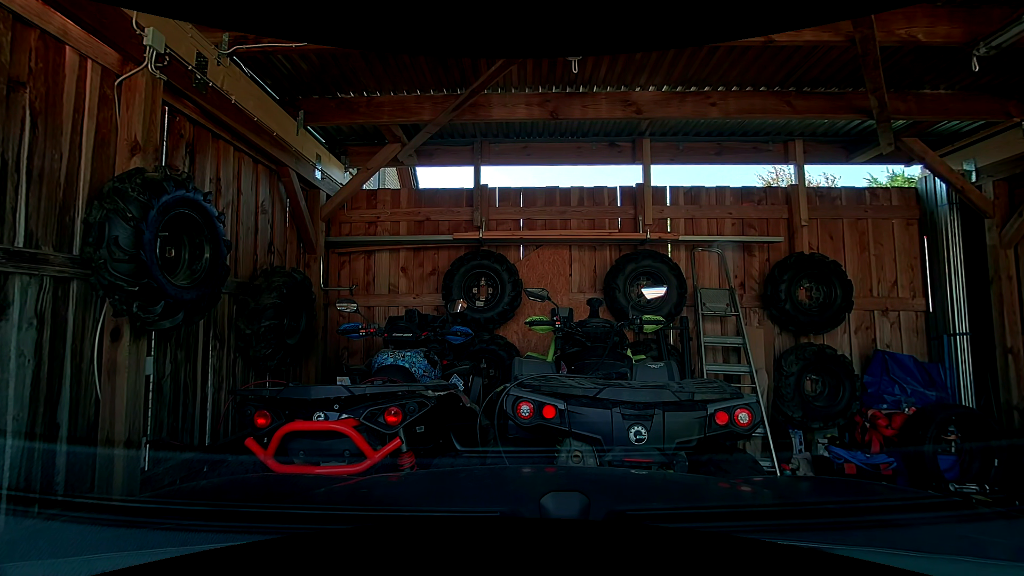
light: Day
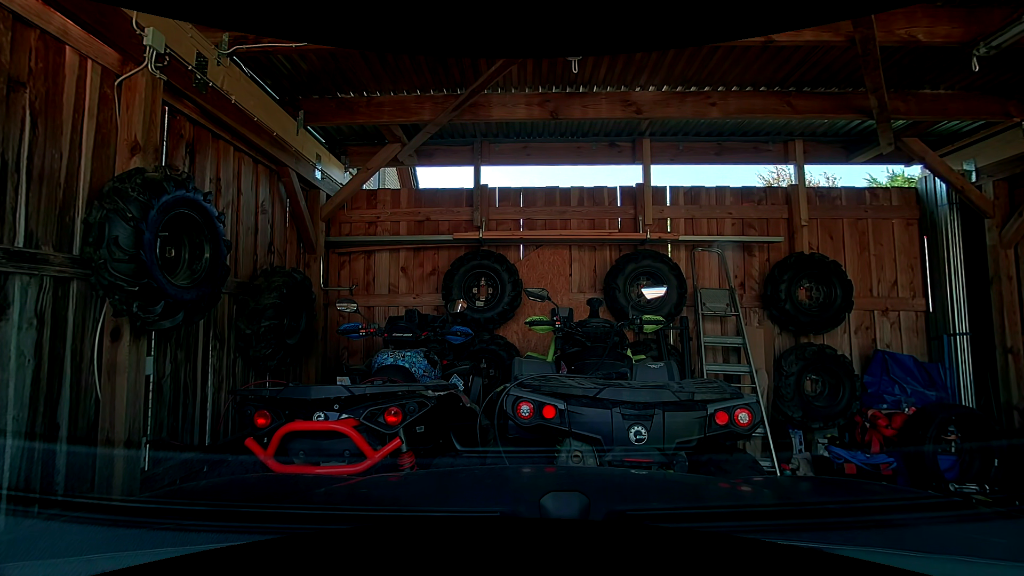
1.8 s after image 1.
(0.0, 0.0) m; 0°
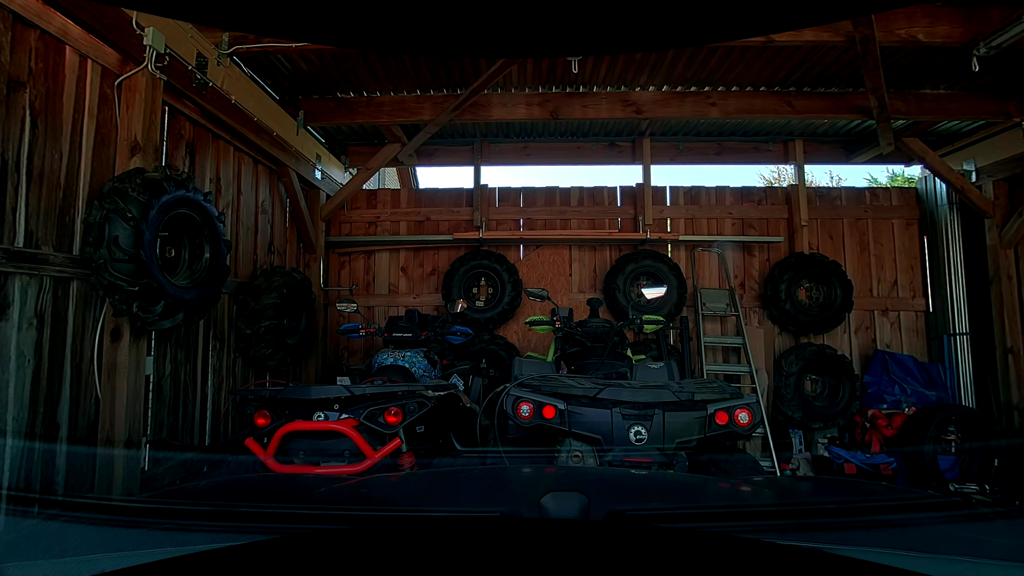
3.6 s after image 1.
(0.0, 0.0) m; 0°
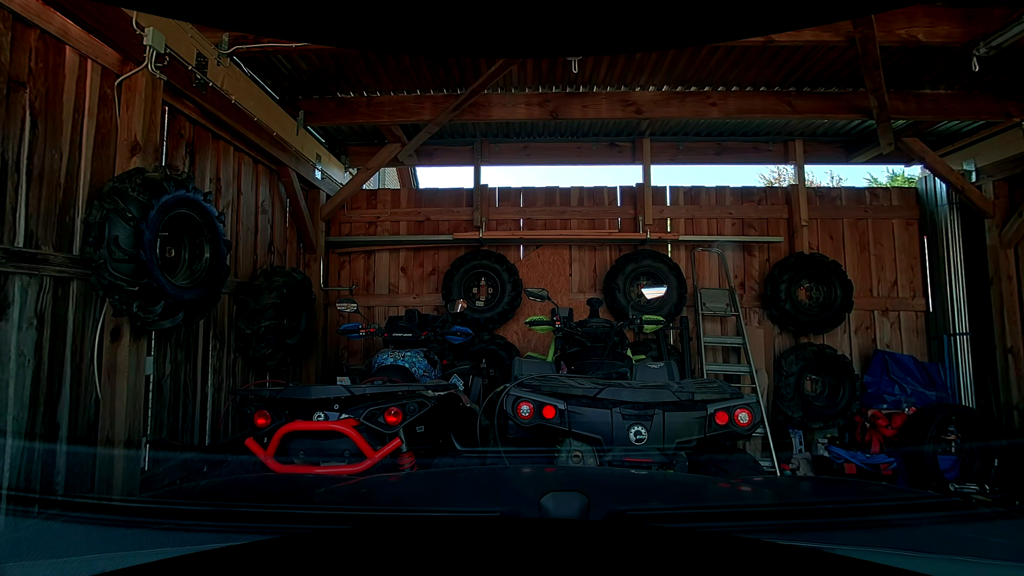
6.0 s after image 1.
(0.0, 0.0) m; 0°
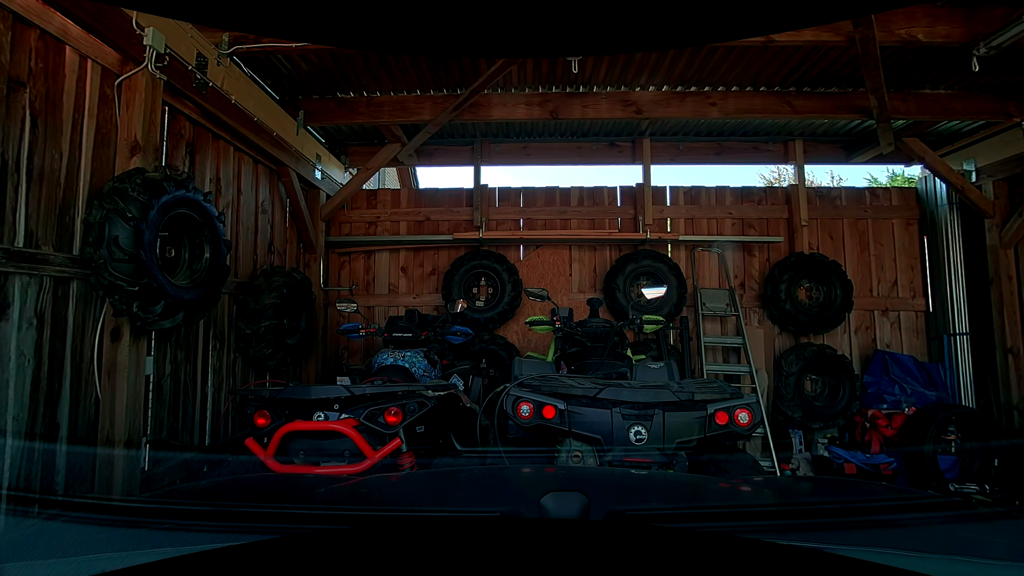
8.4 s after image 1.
(0.0, 0.0) m; 0°
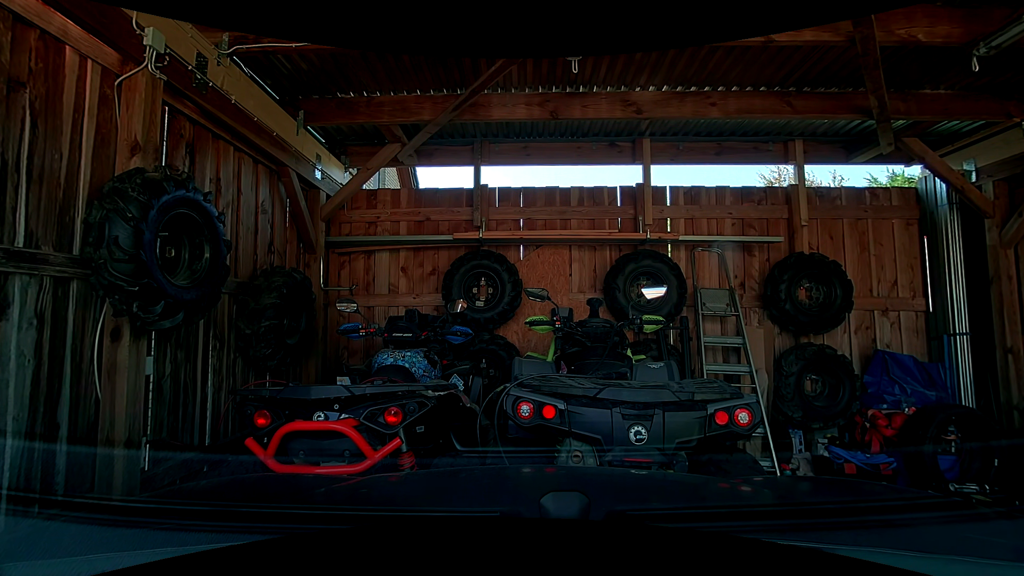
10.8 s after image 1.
(0.0, 0.0) m; 0°
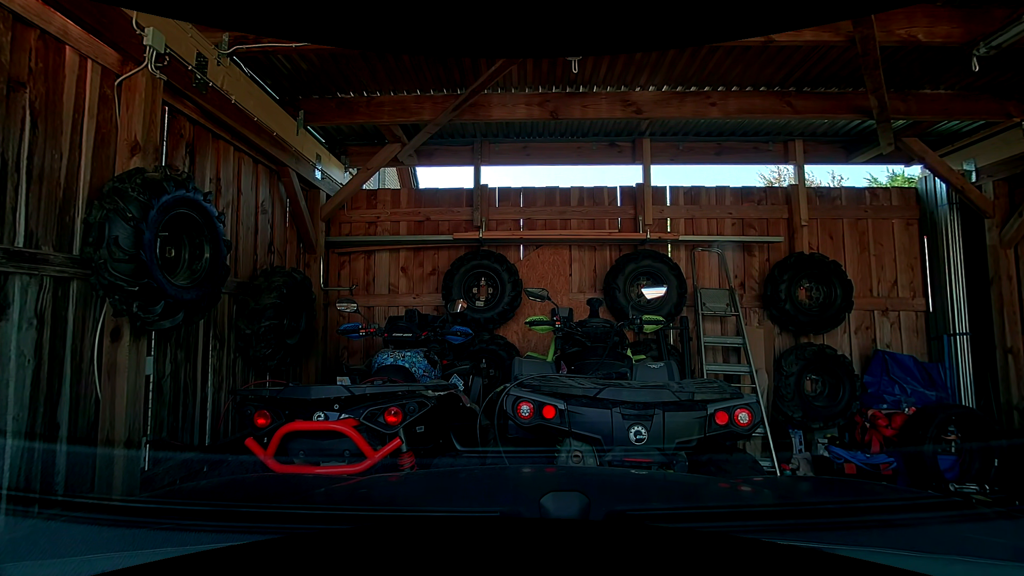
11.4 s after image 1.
(0.0, 0.0) m; 0°
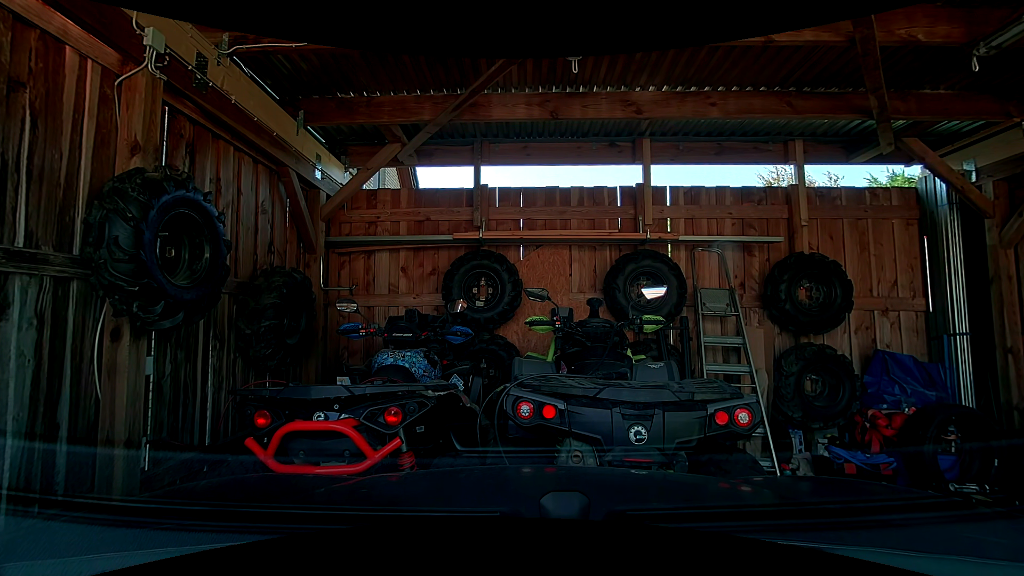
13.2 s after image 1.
(0.0, 0.0) m; 0°
